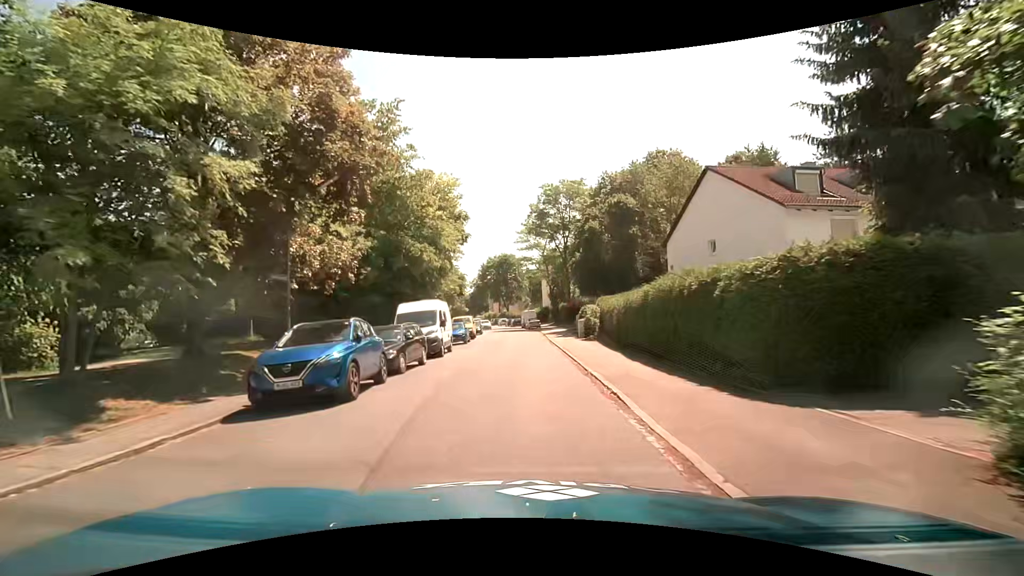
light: Day
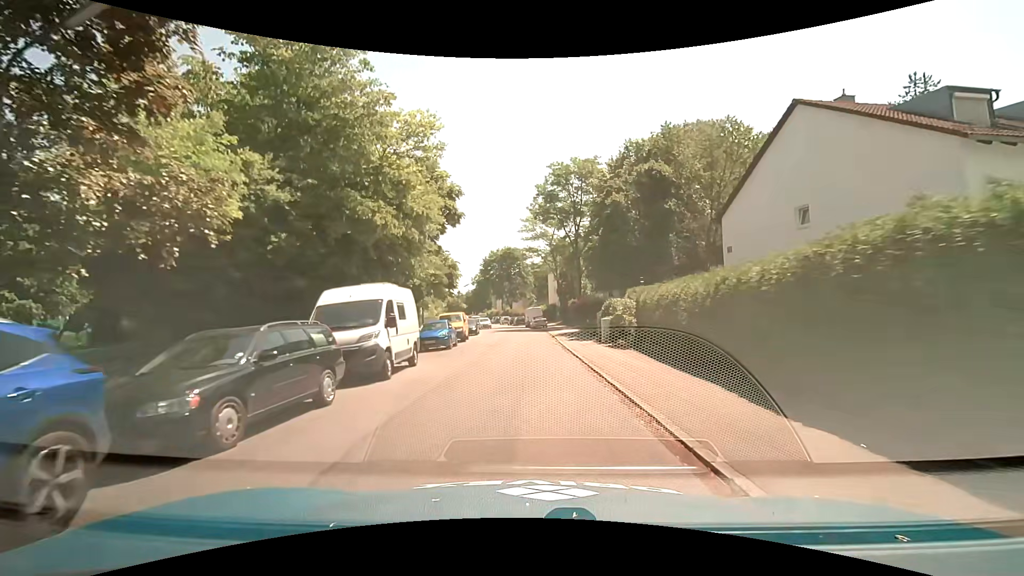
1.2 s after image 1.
(+0.2, +8.7) m; +1°
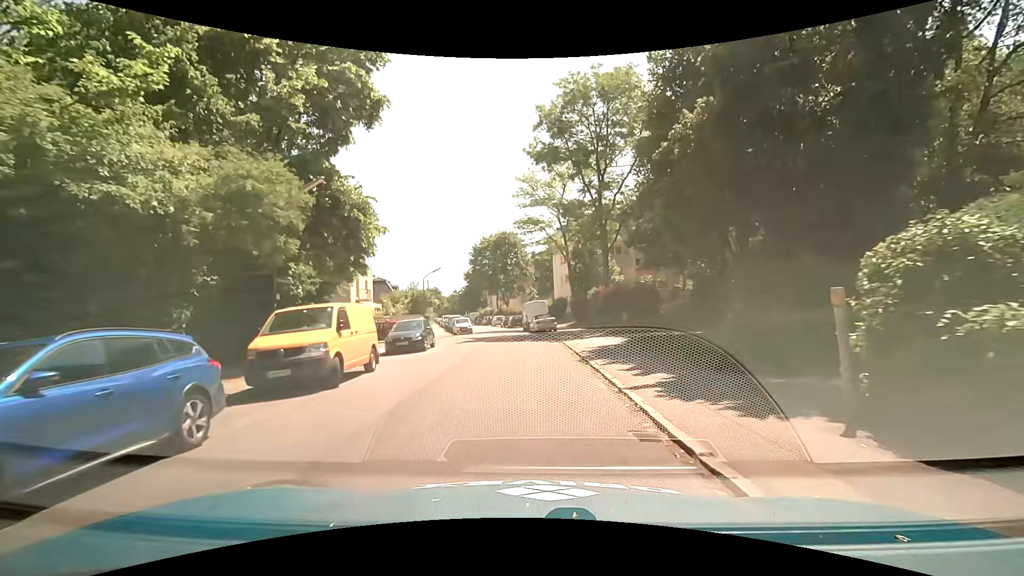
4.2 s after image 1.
(-0.1, +21.2) m; 0°
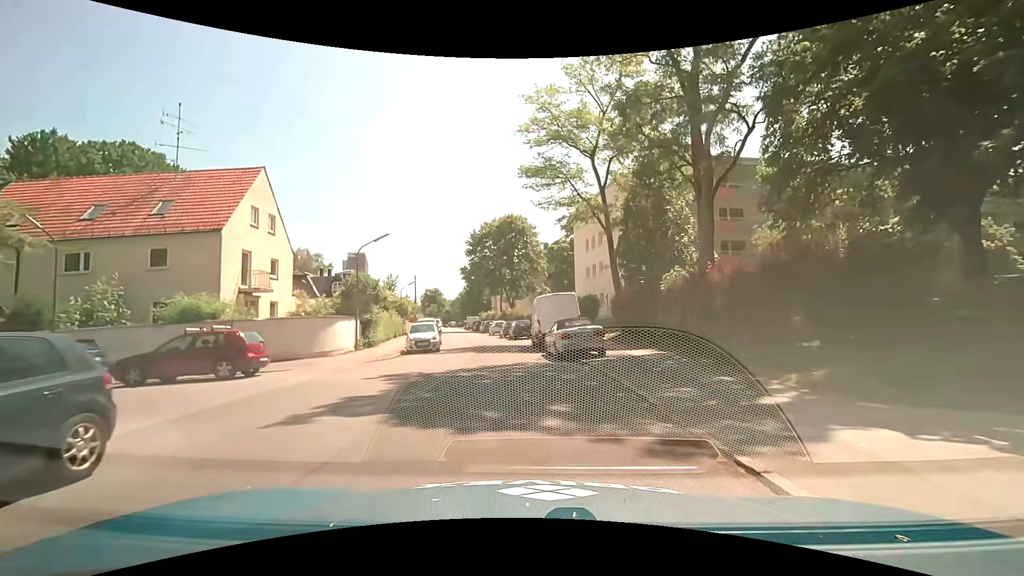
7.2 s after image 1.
(-0.5, +19.9) m; -1°
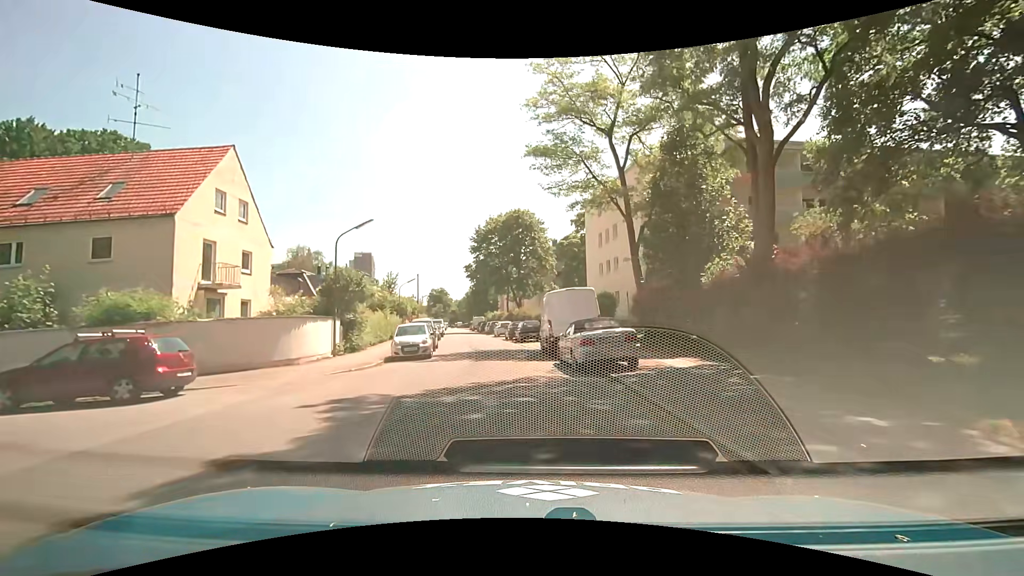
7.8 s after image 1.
(0.0, +3.9) m; -1°
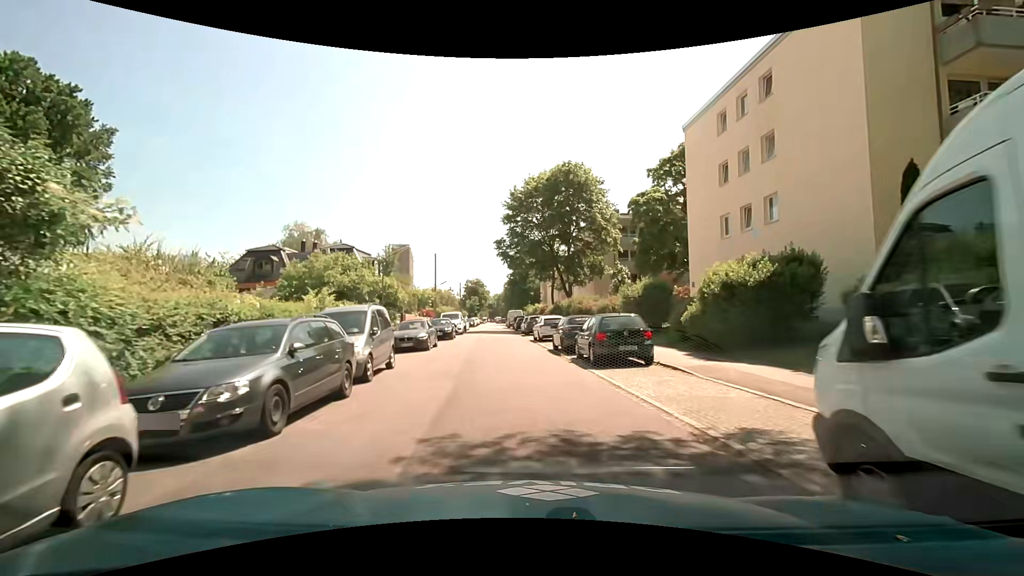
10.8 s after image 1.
(-1.1, +19.5) m; -5°
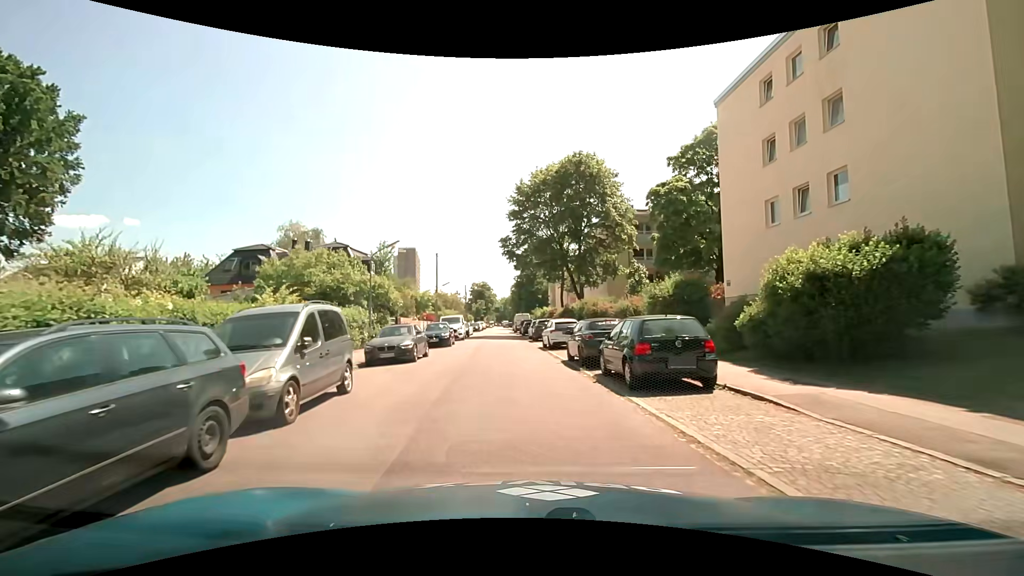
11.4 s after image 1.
(0.0, +4.1) m; -2°
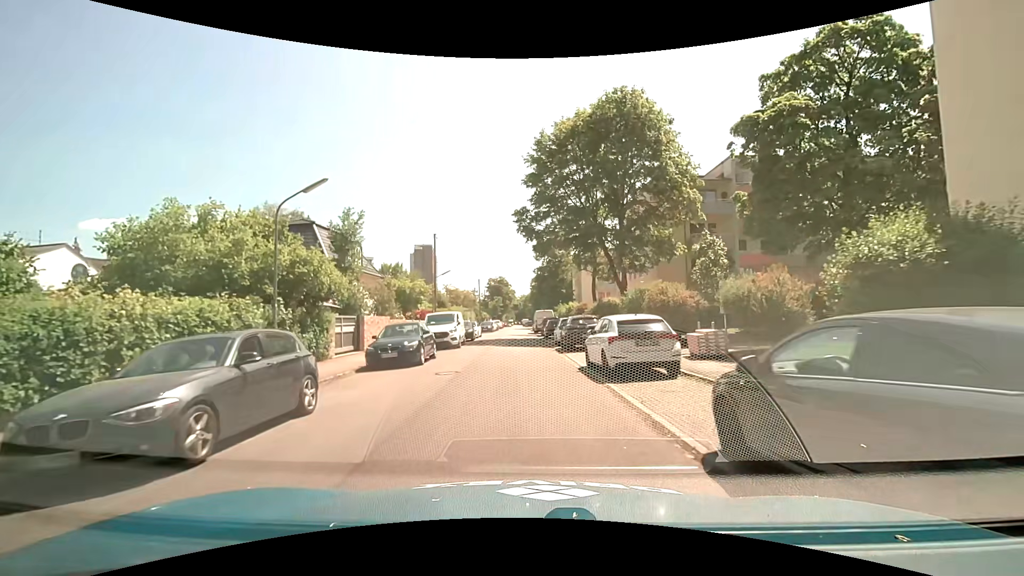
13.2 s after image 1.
(0.0, +12.6) m; -1°
(0, +10) (0, +20) (-1, +30) (-1, +40) (-1, +50) (-1, +60) (-2, +70) (-2, +80) (-2, +90) (-2, +100) m
